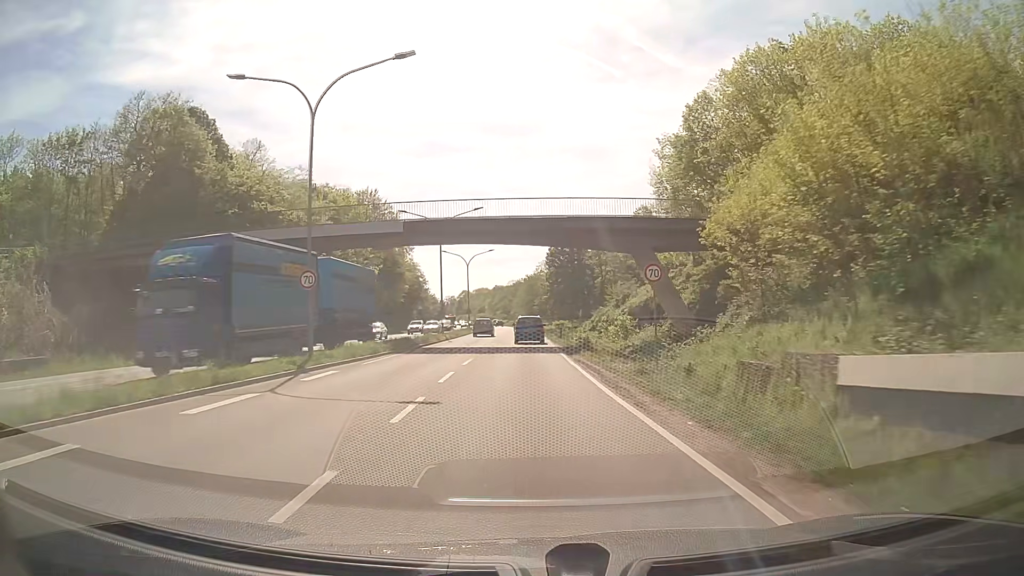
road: trunk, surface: asphalt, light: Day
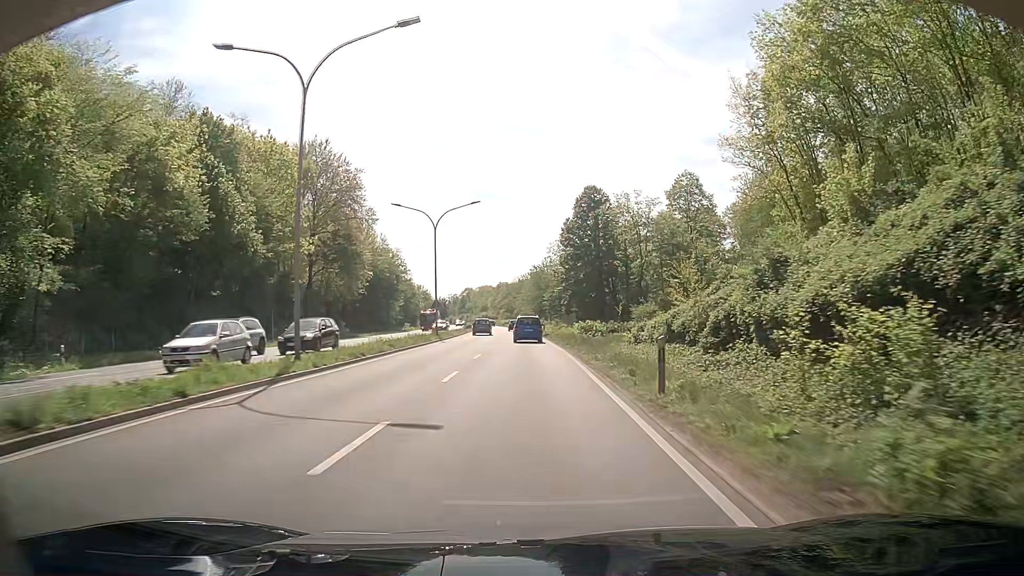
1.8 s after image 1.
(-0.3, +33.2) m; -1°
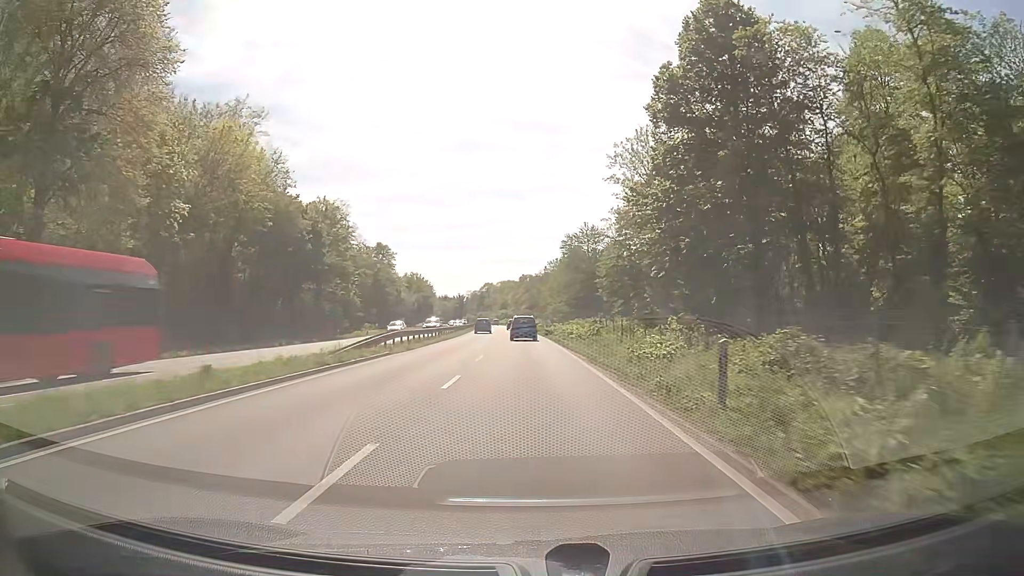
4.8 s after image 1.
(-0.7, +55.9) m; -2°
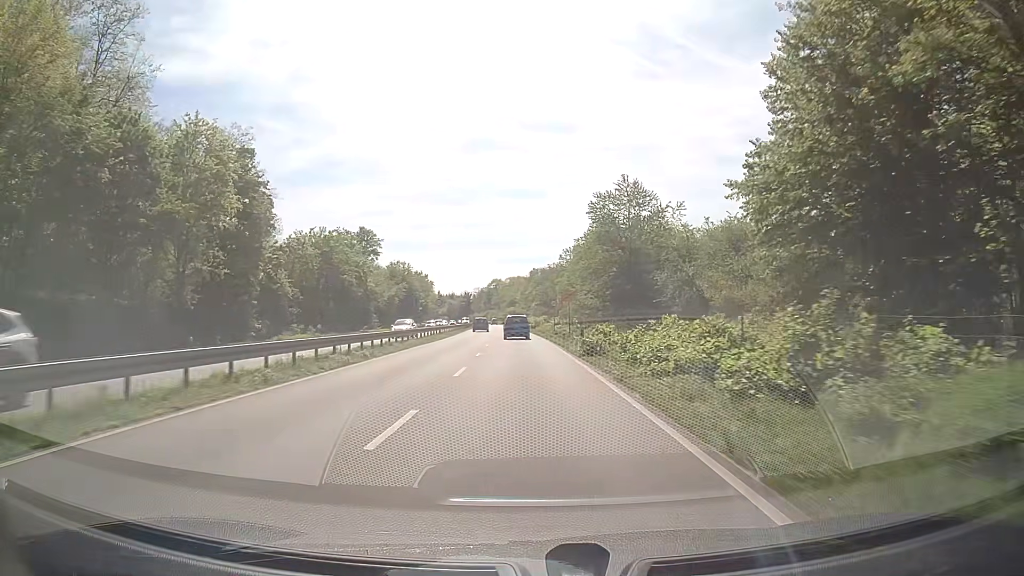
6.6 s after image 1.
(-0.2, +33.4) m; 0°
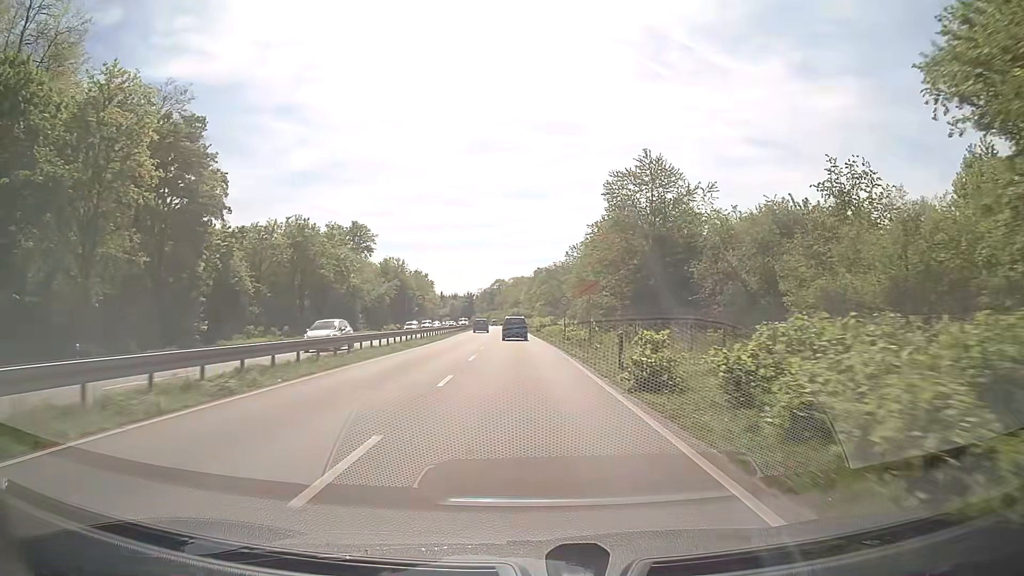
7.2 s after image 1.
(-0.1, +11.2) m; -1°
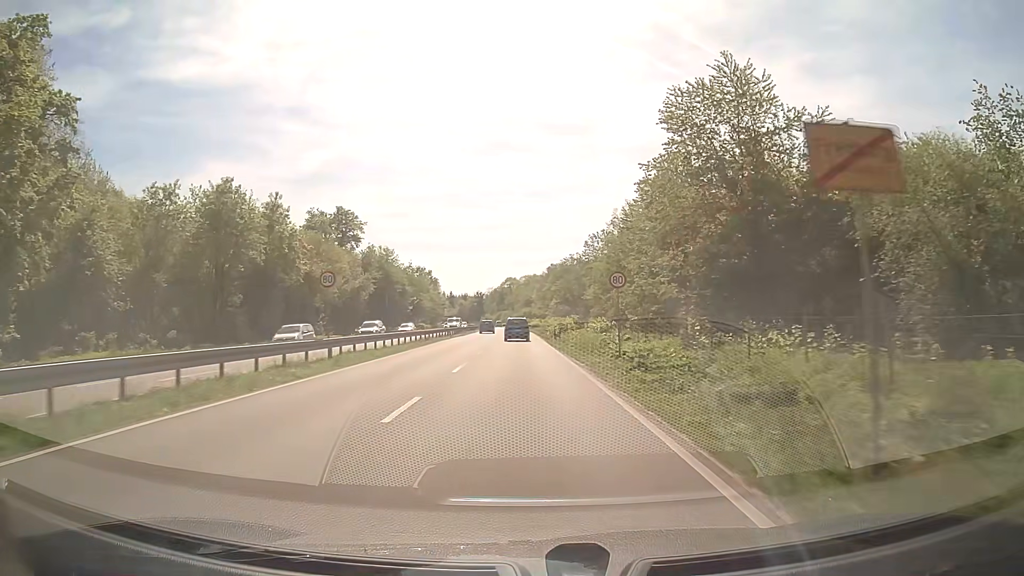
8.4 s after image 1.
(-0.1, +22.7) m; -1°
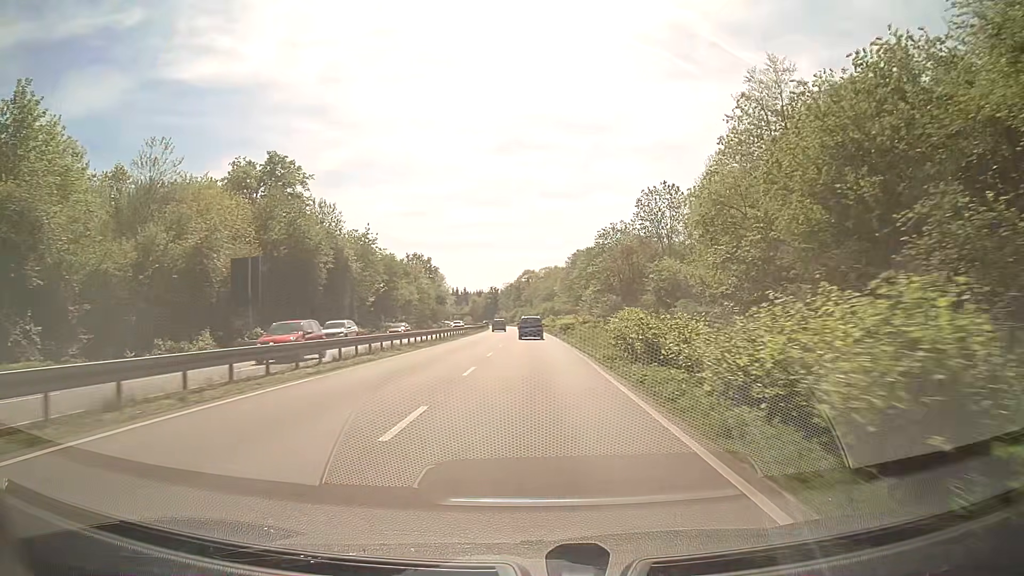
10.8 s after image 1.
(-0.9, +46.8) m; -2°
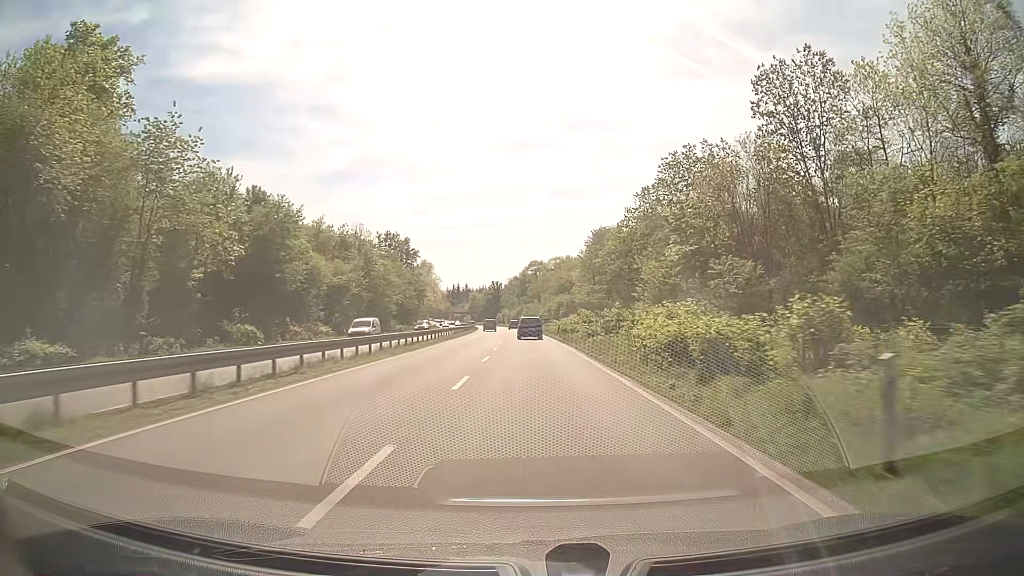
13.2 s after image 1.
(-0.2, +48.5) m; -1°
(0, +10) (0, +20) (0, +30) (0, +40) (0, +50) (-1, +60) (-1, +70) (-1, +80) (-2, +90) (-2, +100) m
